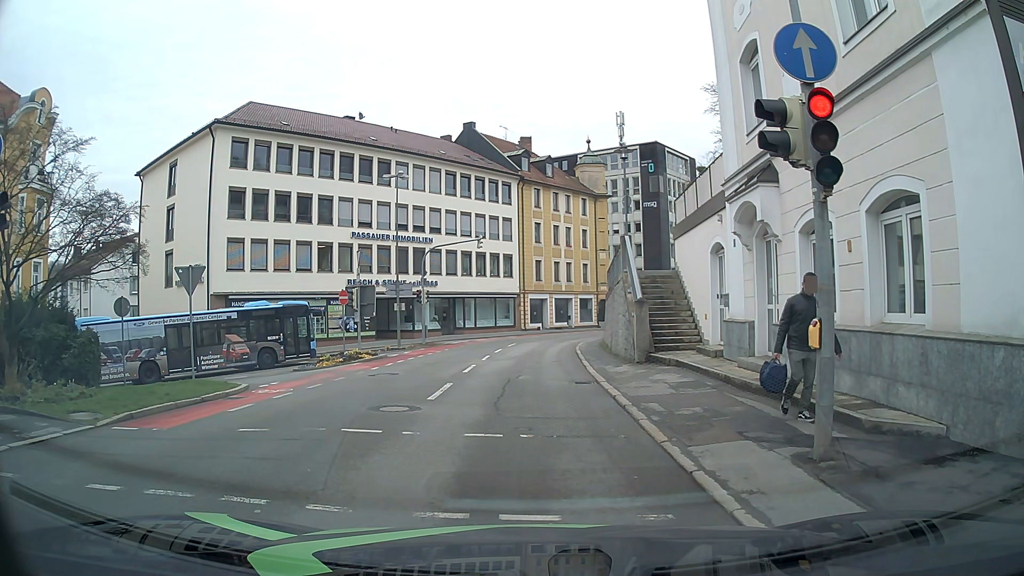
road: tertiary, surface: asphalt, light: Day
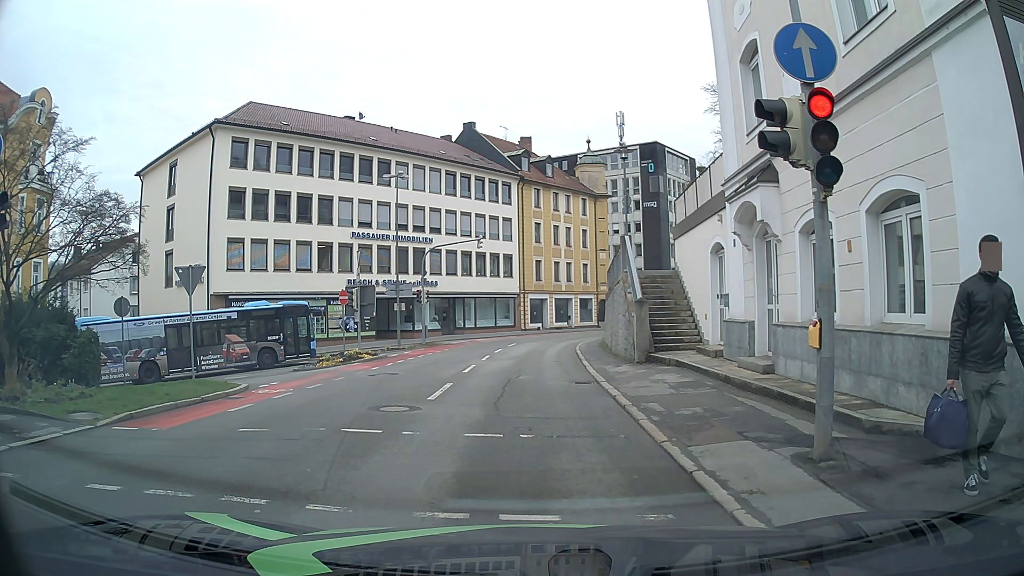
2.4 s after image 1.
(0.0, 0.0) m; 0°
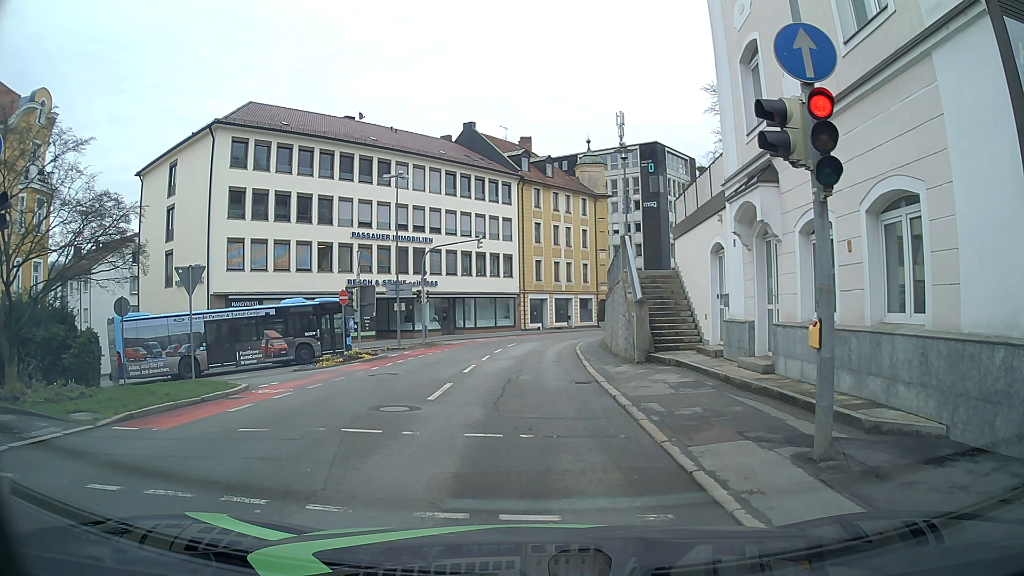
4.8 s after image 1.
(0.0, 0.0) m; 0°
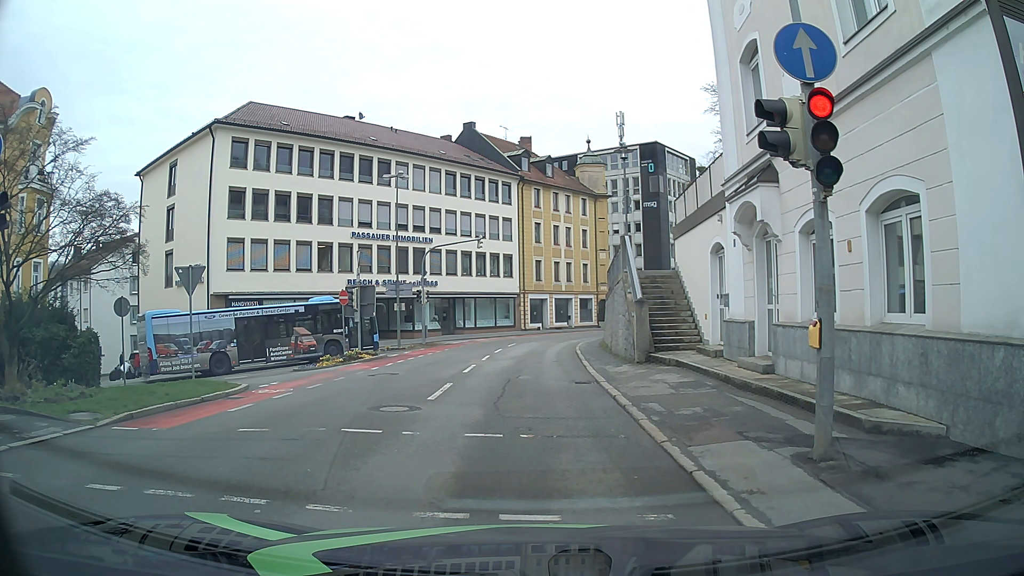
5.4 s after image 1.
(0.0, 0.0) m; 0°
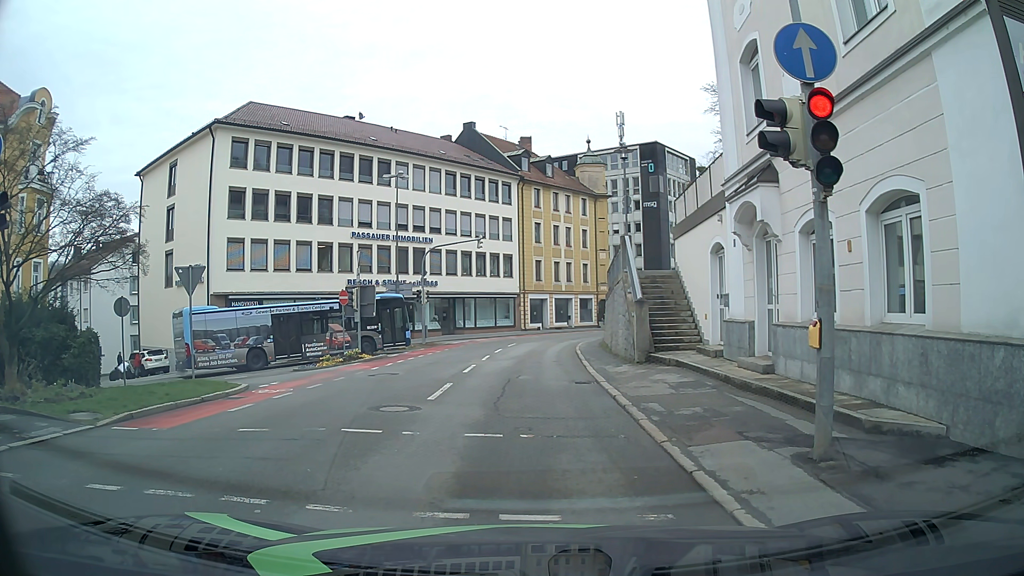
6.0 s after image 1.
(0.0, 0.0) m; 0°
